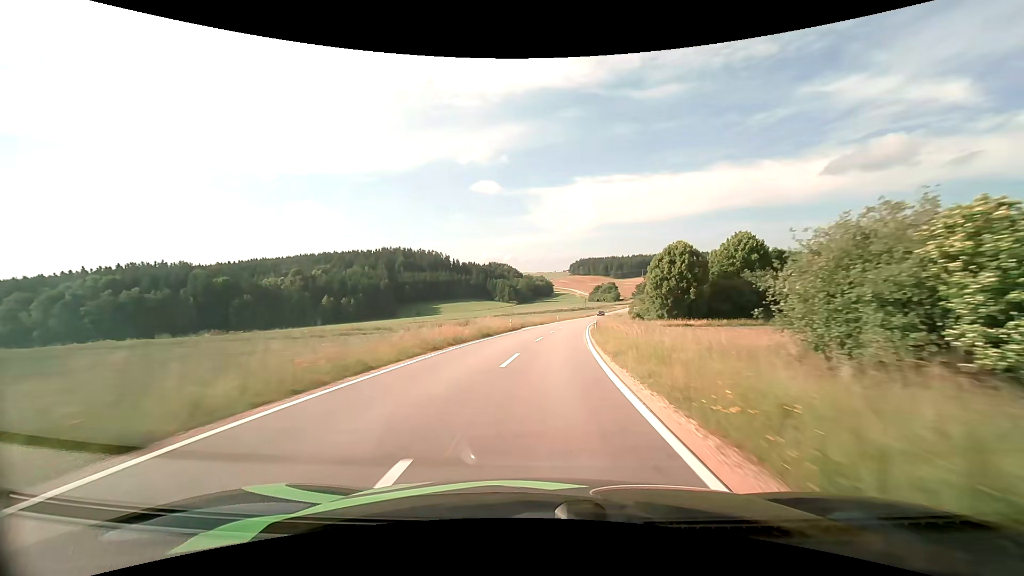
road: tertiary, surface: asphalt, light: Day
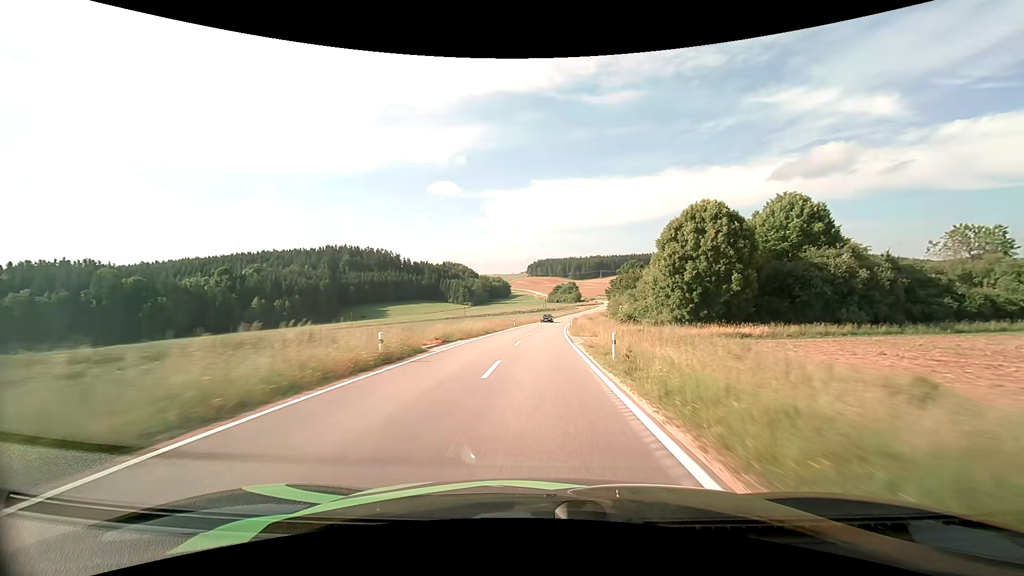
(+1.0, +25.4) m; +5°
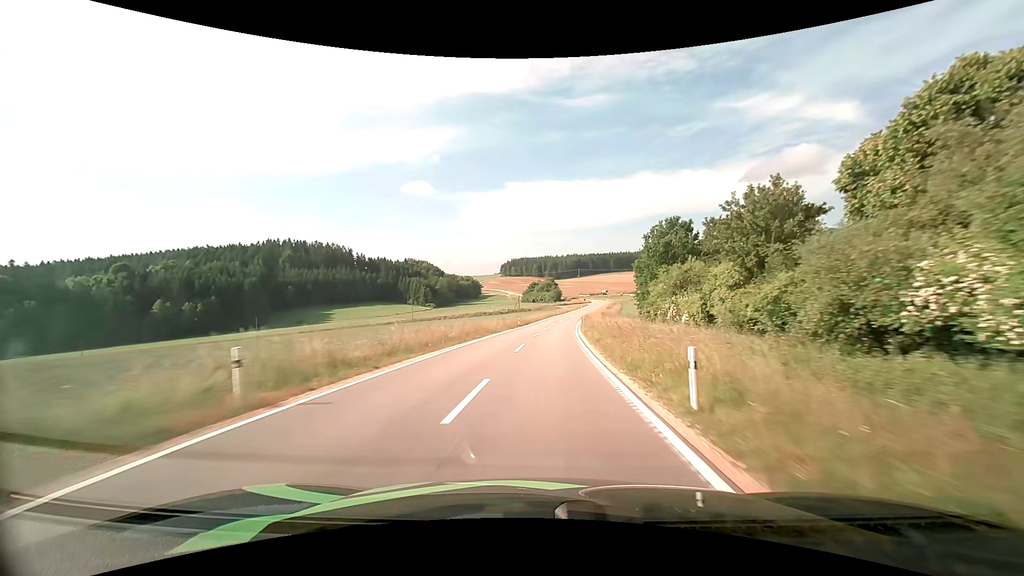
(+1.6, +52.1) m; +3°
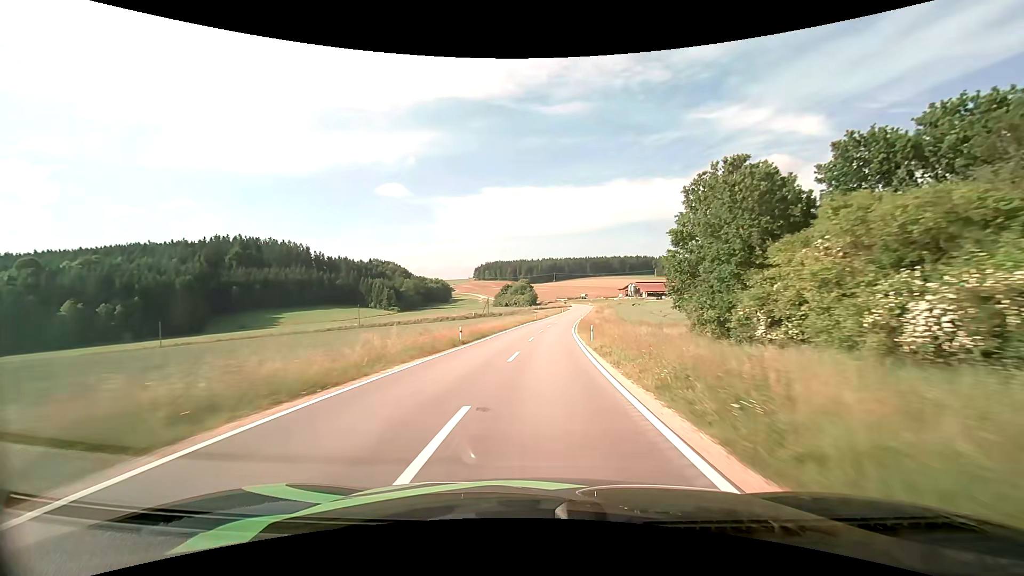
(+0.7, +26.8) m; +3°
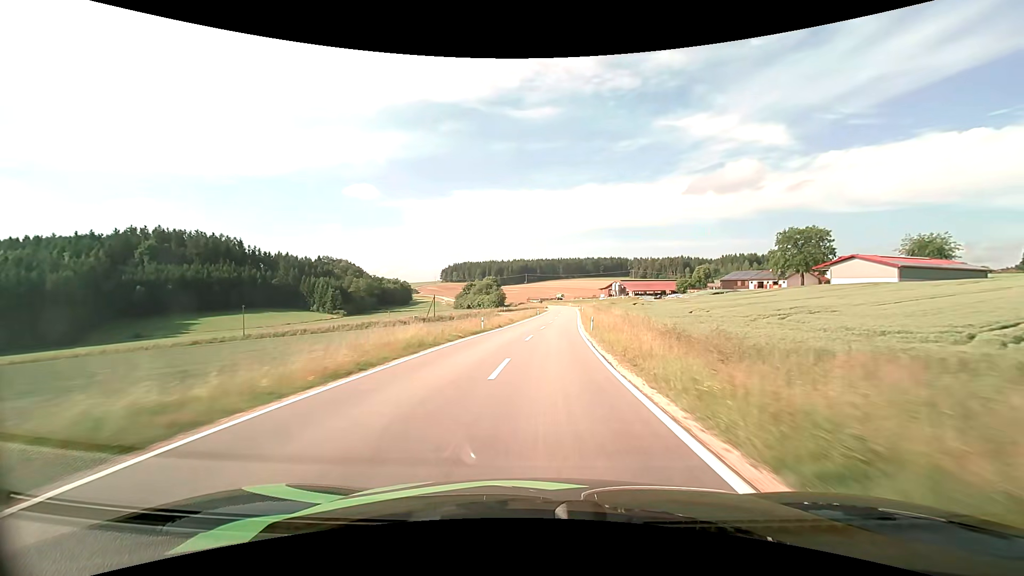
(+1.5, +40.5) m; +4°
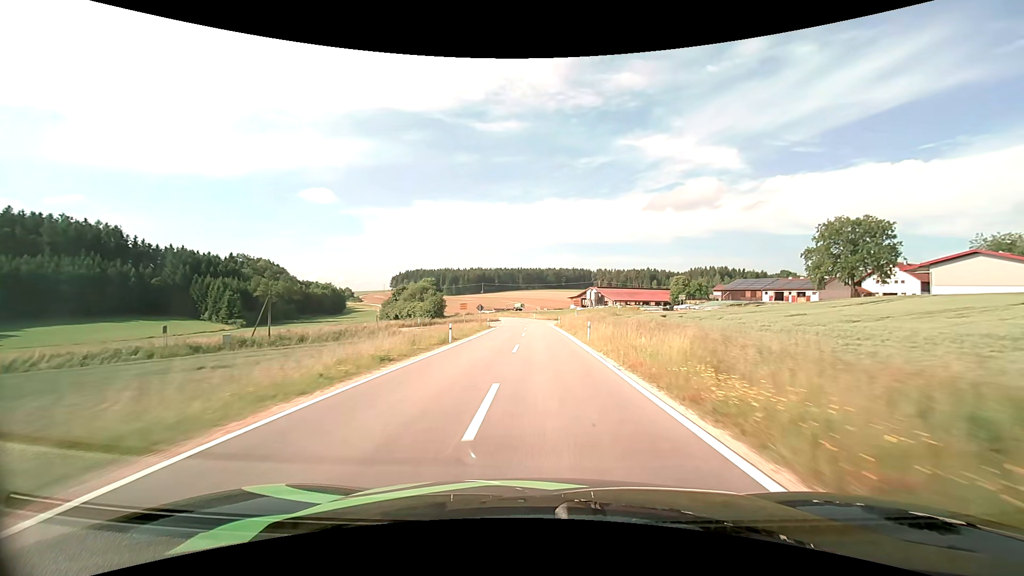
(+2.1, +51.9) m; +5°
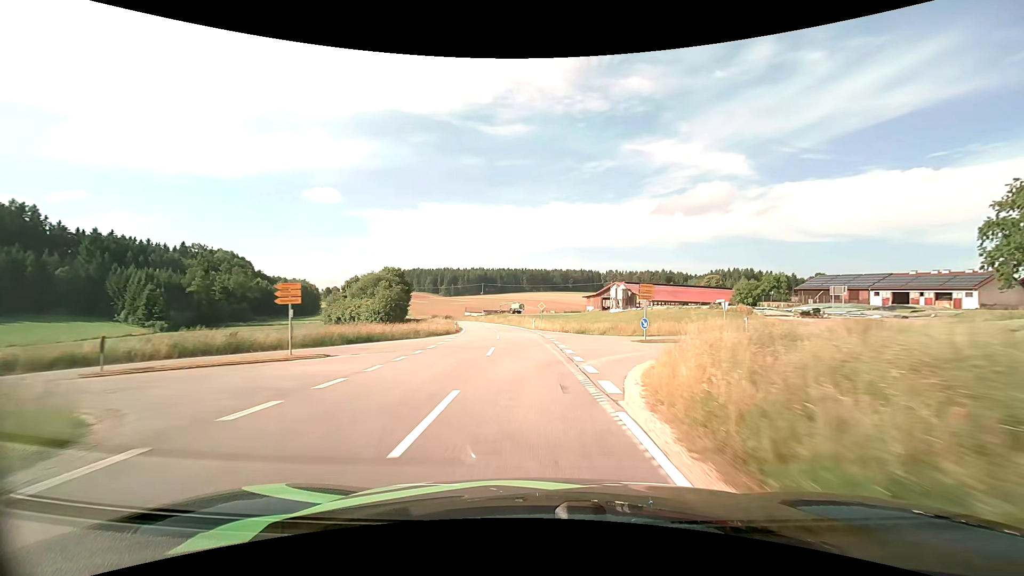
(+0.4, +47.6) m; 0°
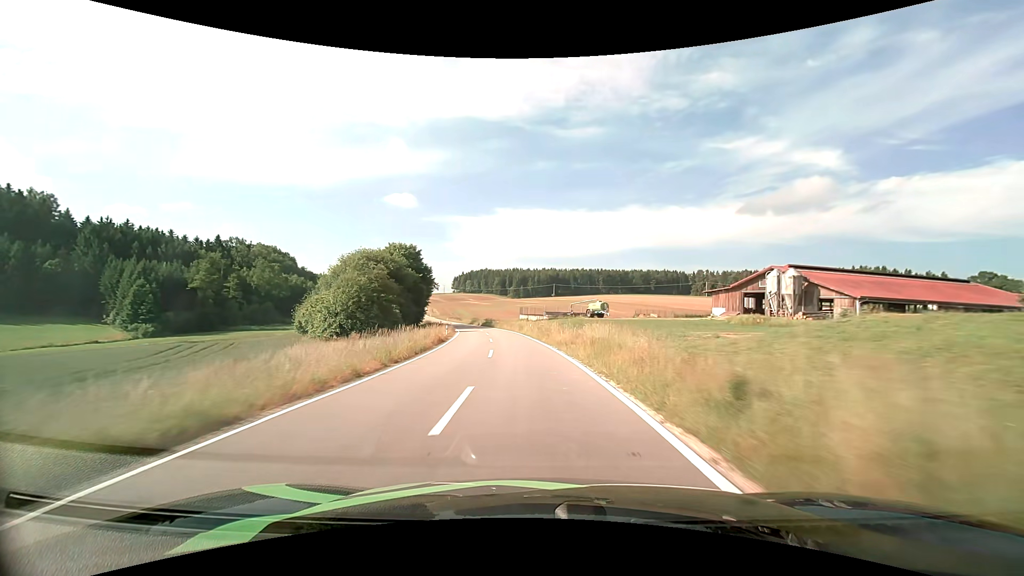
(-2.7, +47.2) m; -8°
(0, +10) (-1, +20) (-2, +30) (-3, +40) (-4, +50) (-6, +60) (-8, +69) (-10, +79) (-13, +89) (-16, +98) m
